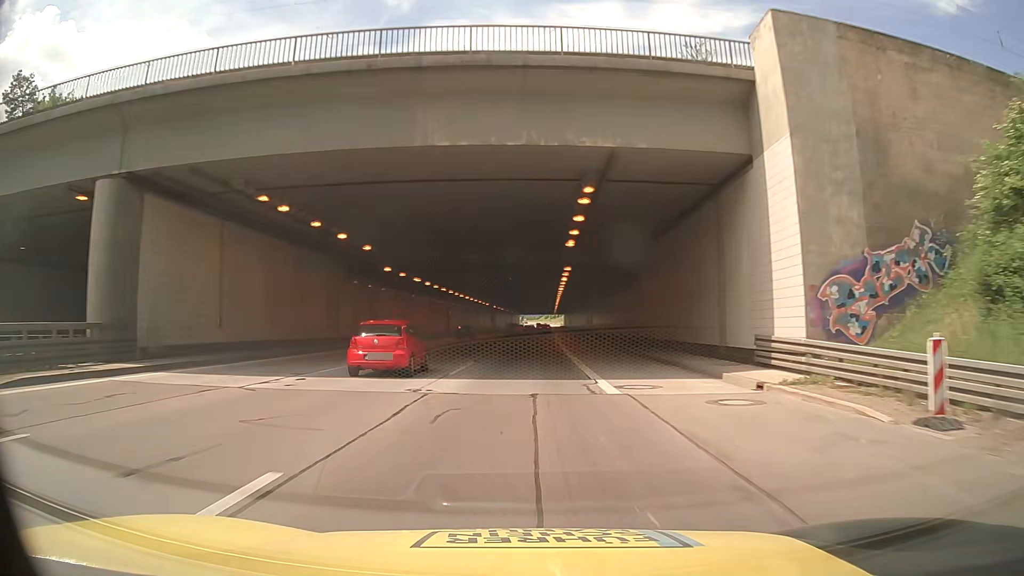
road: motorway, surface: asphalt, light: Day
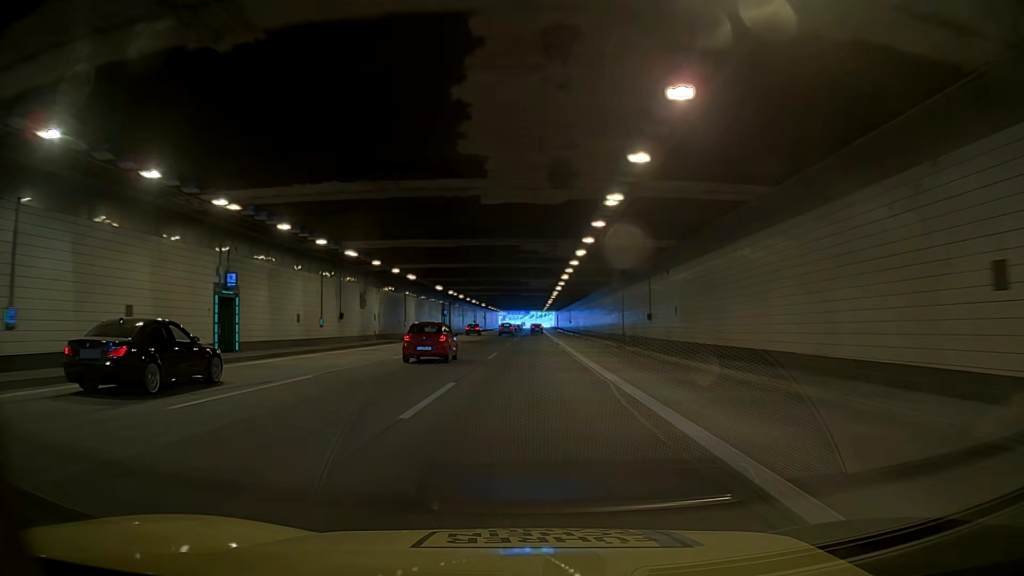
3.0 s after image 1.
(-1.3, +62.9) m; -2°
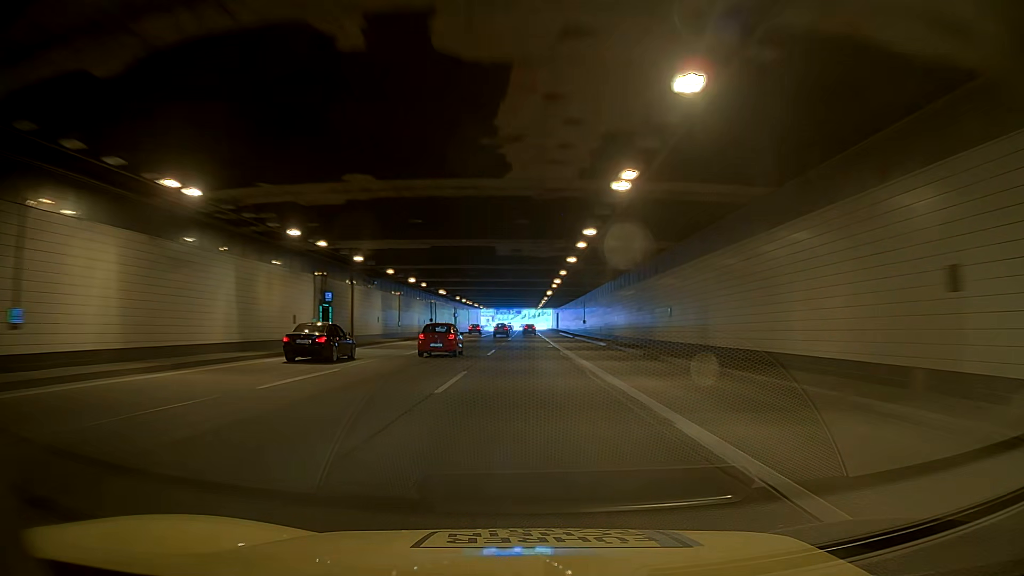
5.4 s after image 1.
(-1.1, +50.1) m; -2°
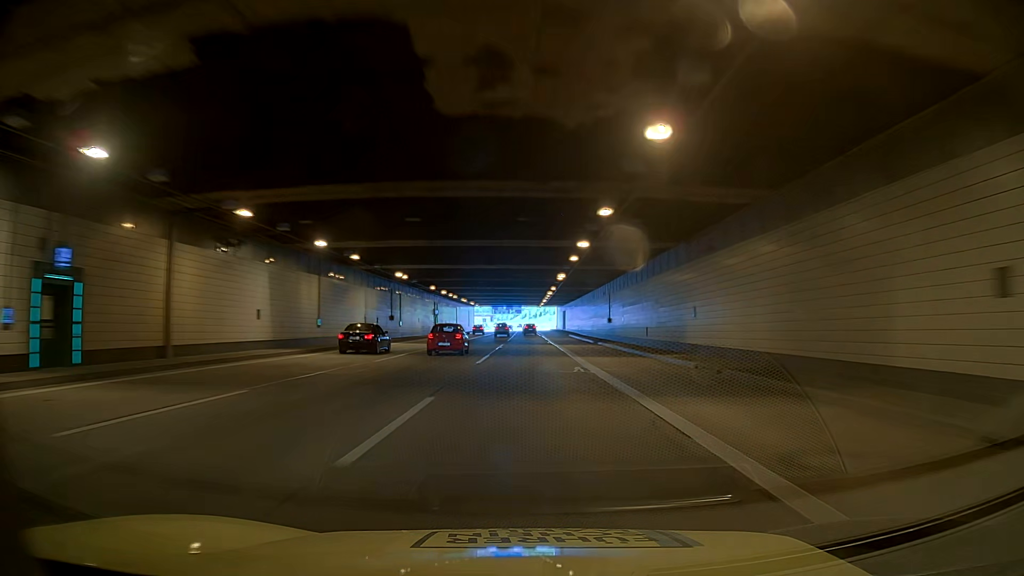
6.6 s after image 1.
(+0.2, +25.0) m; +1°
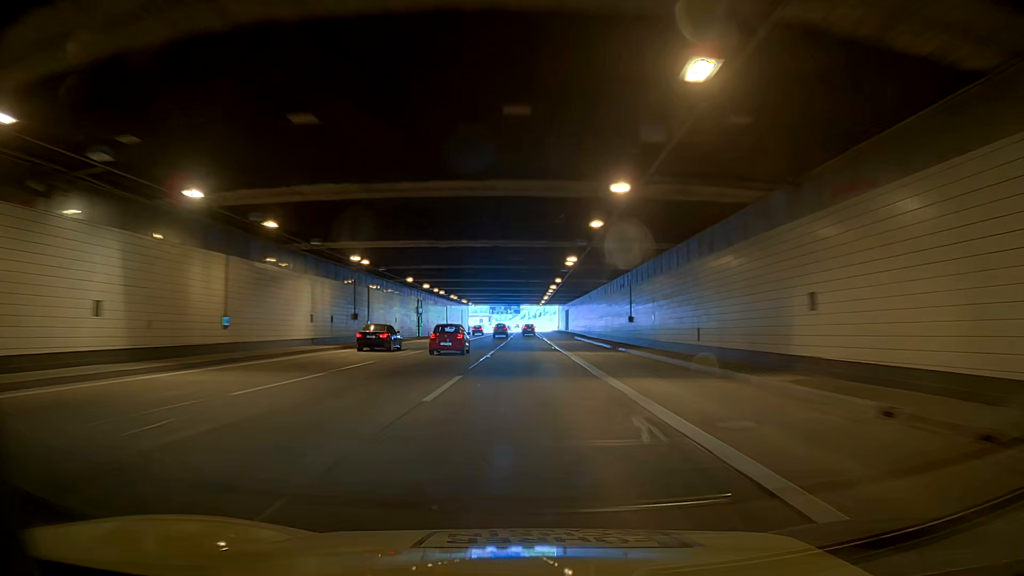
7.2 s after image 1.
(0.0, +12.5) m; 0°
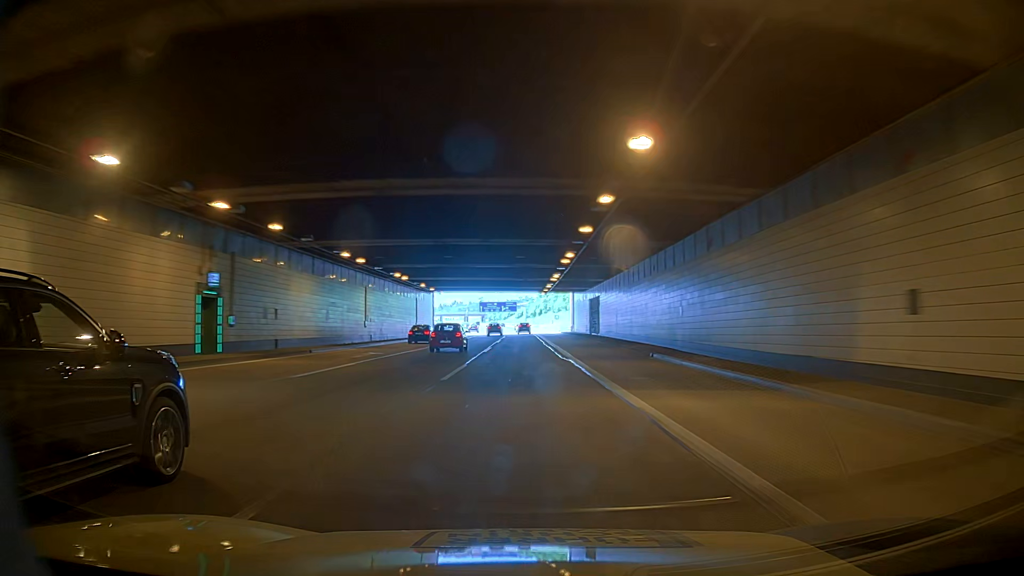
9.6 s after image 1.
(0.0, +50.0) m; 0°
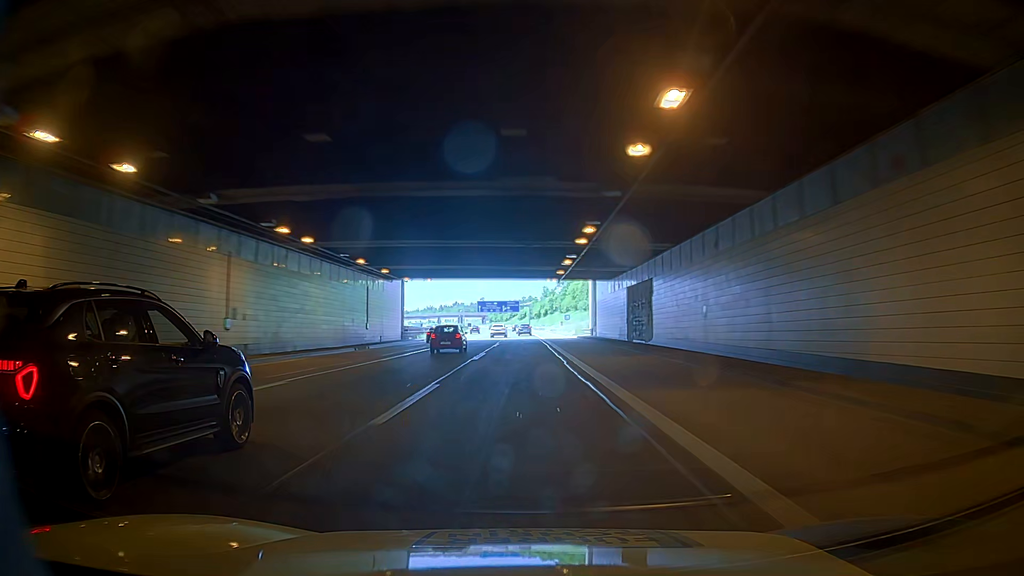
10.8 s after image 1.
(0.0, +25.0) m; 0°
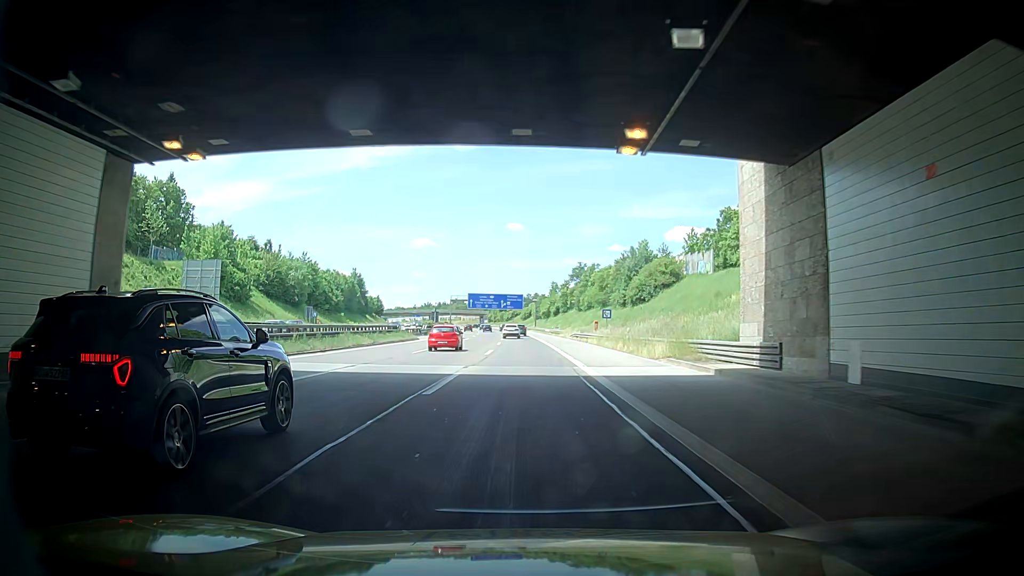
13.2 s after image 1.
(0.0, +49.9) m; 0°
